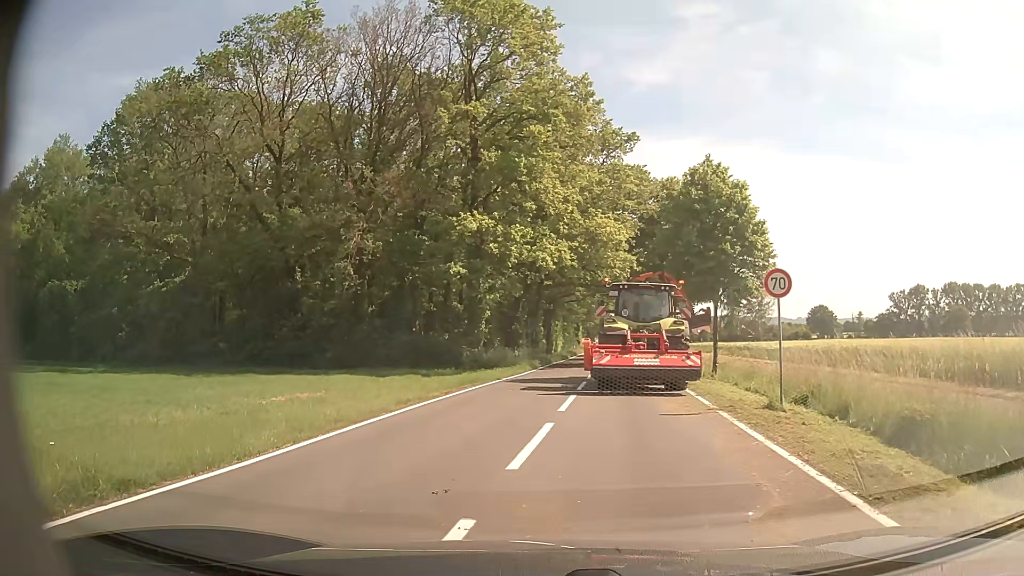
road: tertiary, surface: asphalt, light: Day
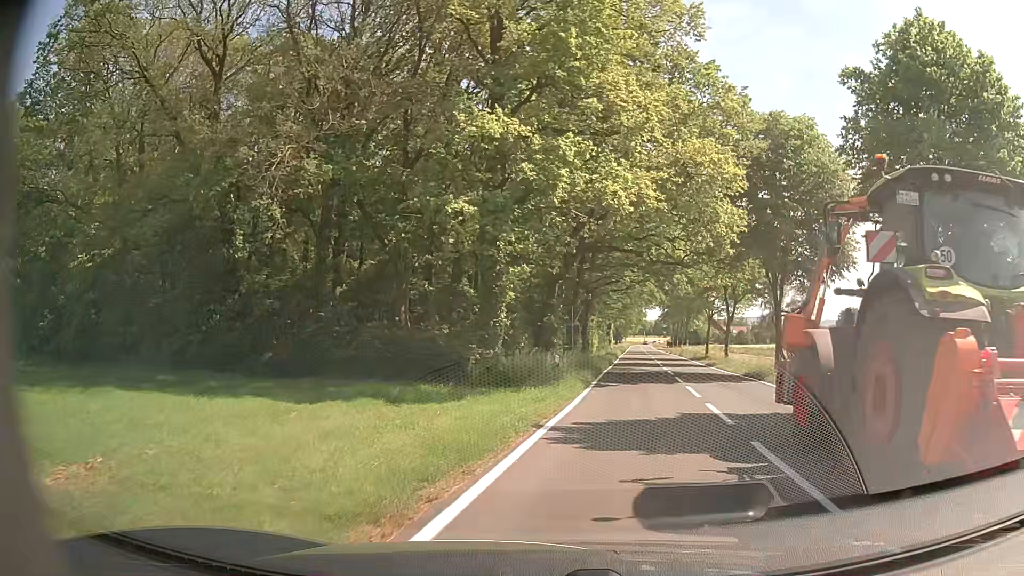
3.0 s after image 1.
(-1.2, +14.5) m; -1°
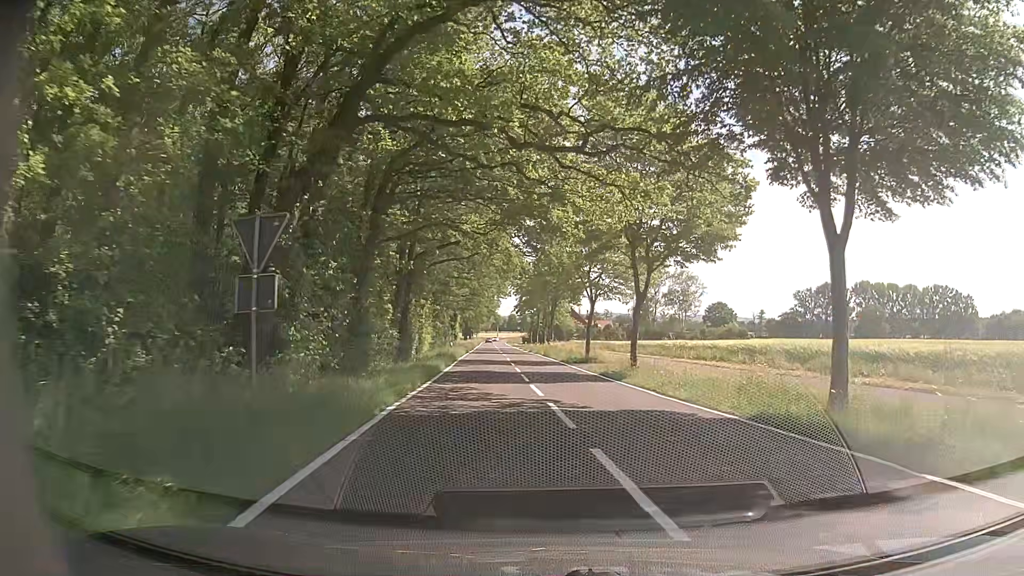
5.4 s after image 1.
(+2.5, +19.7) m; +13°
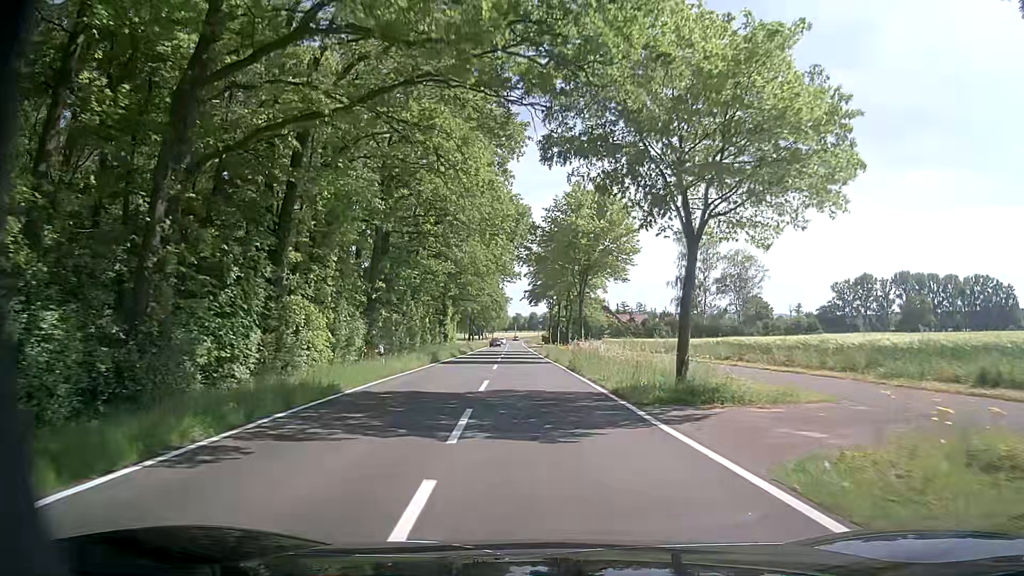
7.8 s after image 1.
(-0.2, +26.5) m; -2°
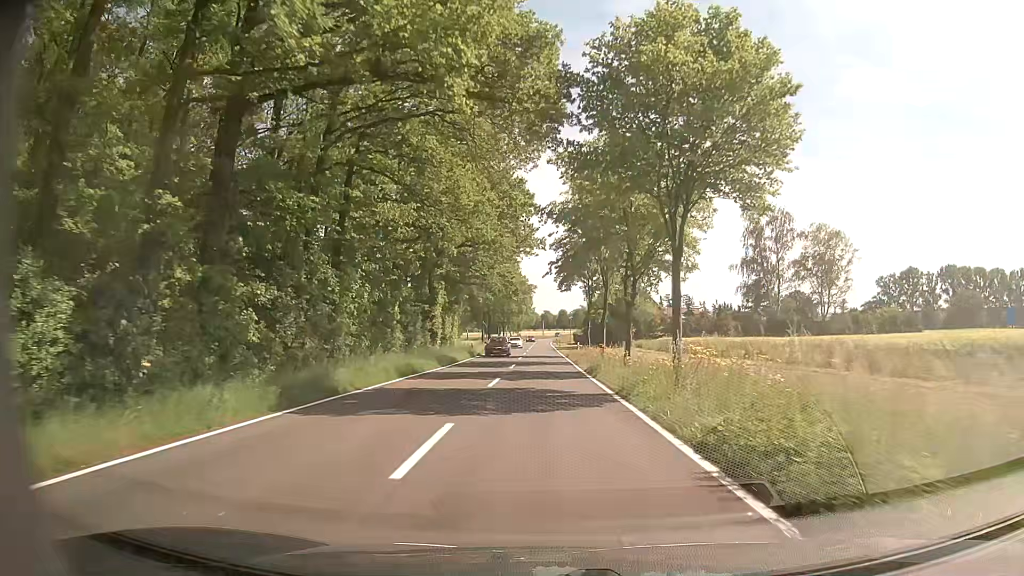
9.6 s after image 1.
(-0.4, +22.8) m; -1°
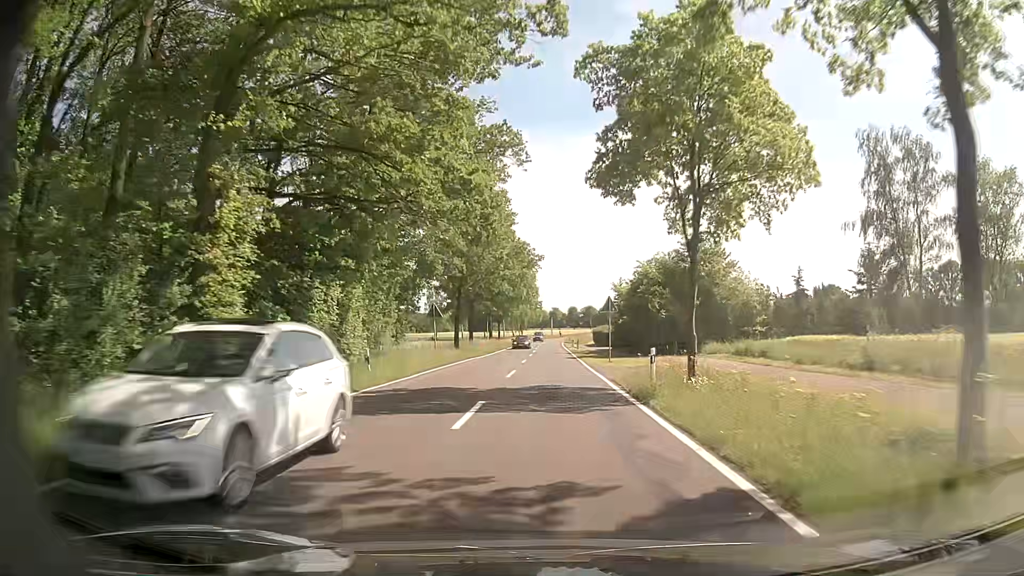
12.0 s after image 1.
(-0.7, +33.4) m; -2°
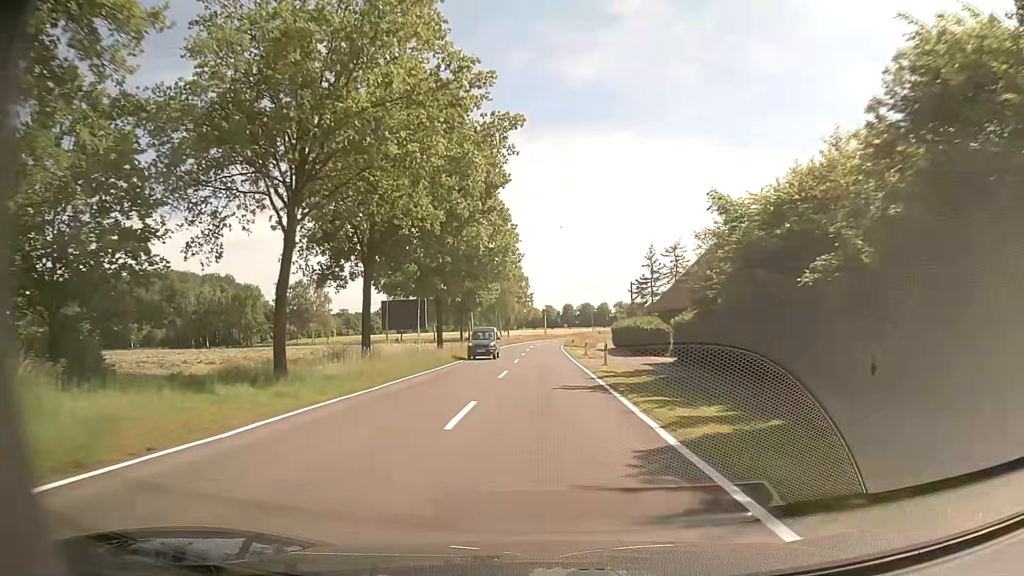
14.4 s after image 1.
(+0.3, +36.2) m; +1°
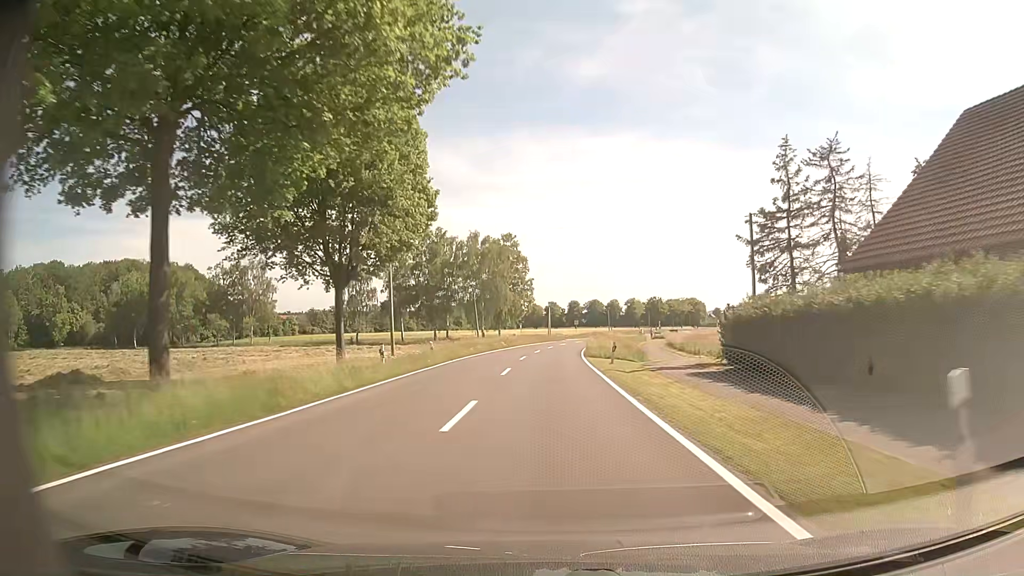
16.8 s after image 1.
(-0.2, +37.2) m; 0°
(0, +10) (0, +20) (0, +30) (0, +40) (+1, +50) (+1, +60) (+3, +70) (+4, +80) (+6, +90) (+8, +99) m
